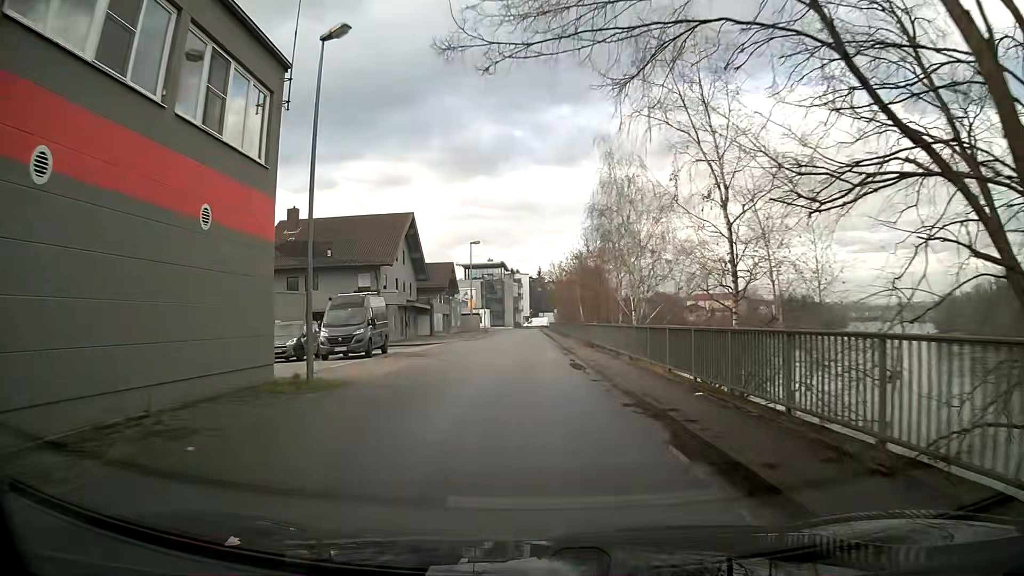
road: unclassified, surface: asphalt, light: Day
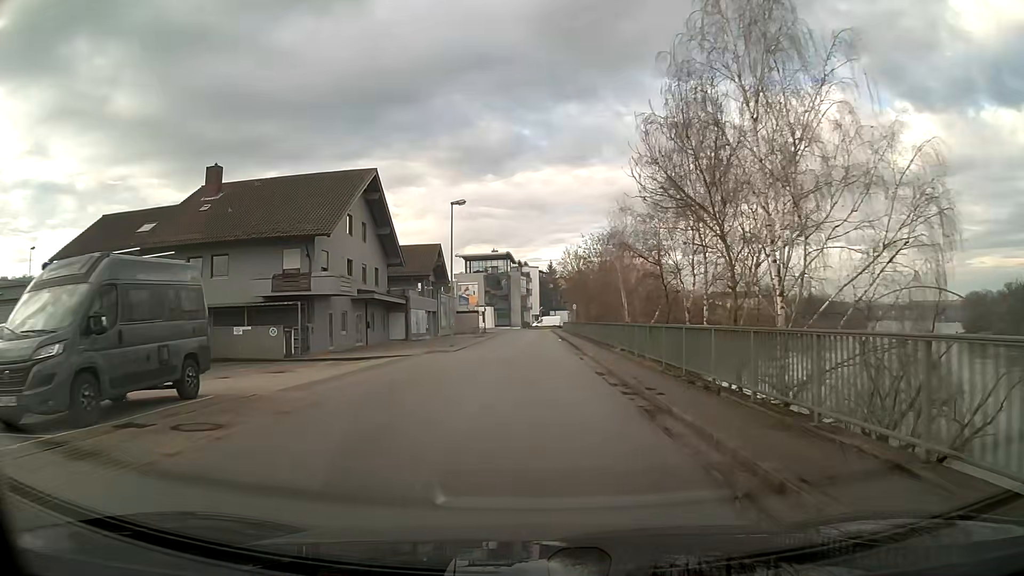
(-0.2, +18.8) m; -1°
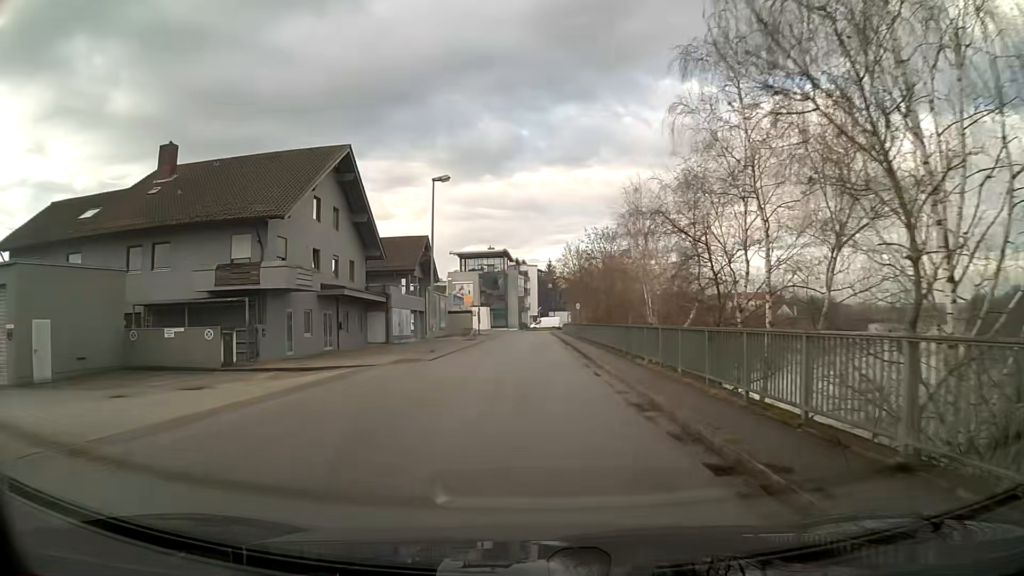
(0.0, +6.5) m; 0°
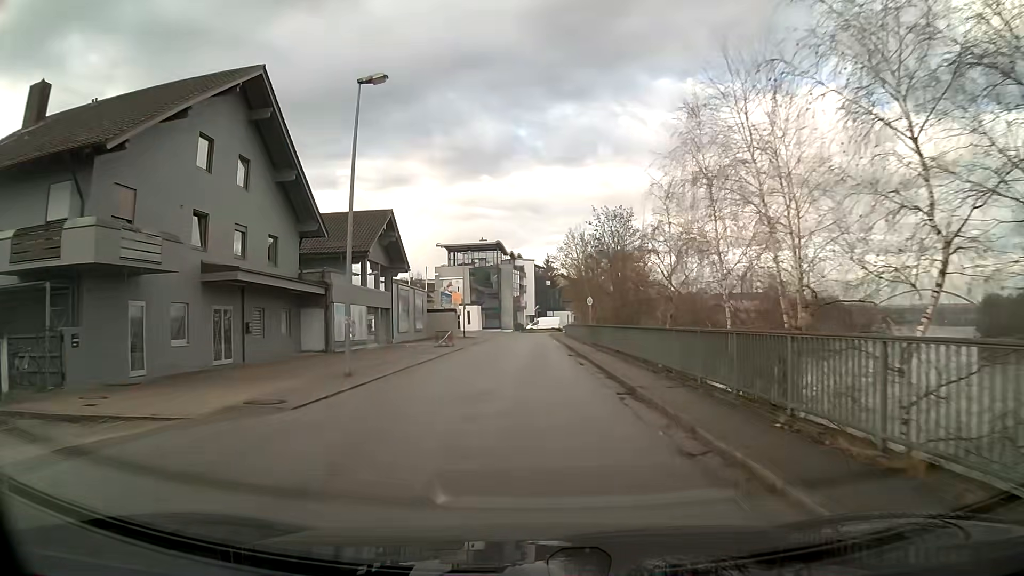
(0.0, +13.3) m; 0°
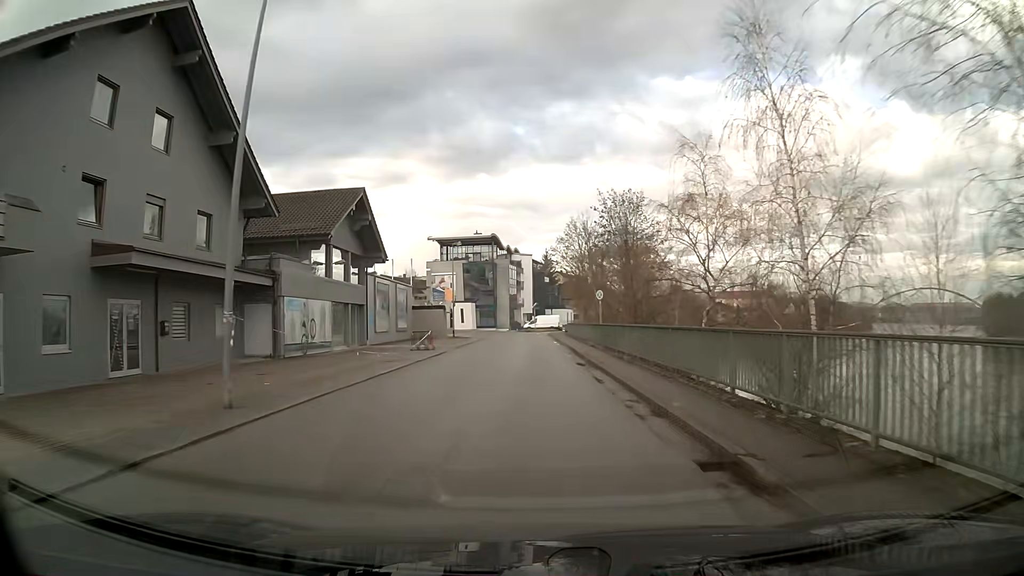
(0.0, +6.8) m; 0°
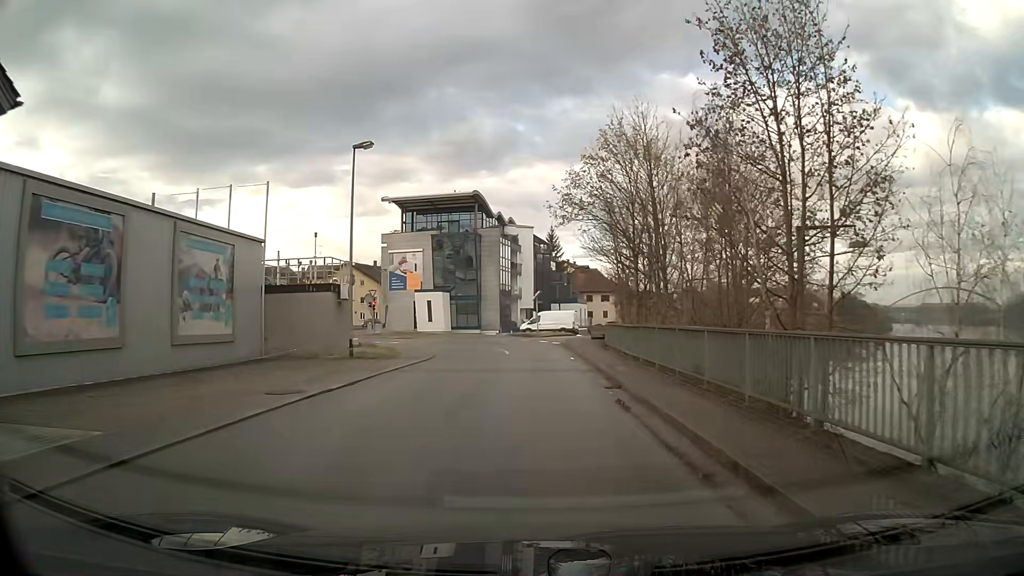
(0.0, +32.6) m; 0°
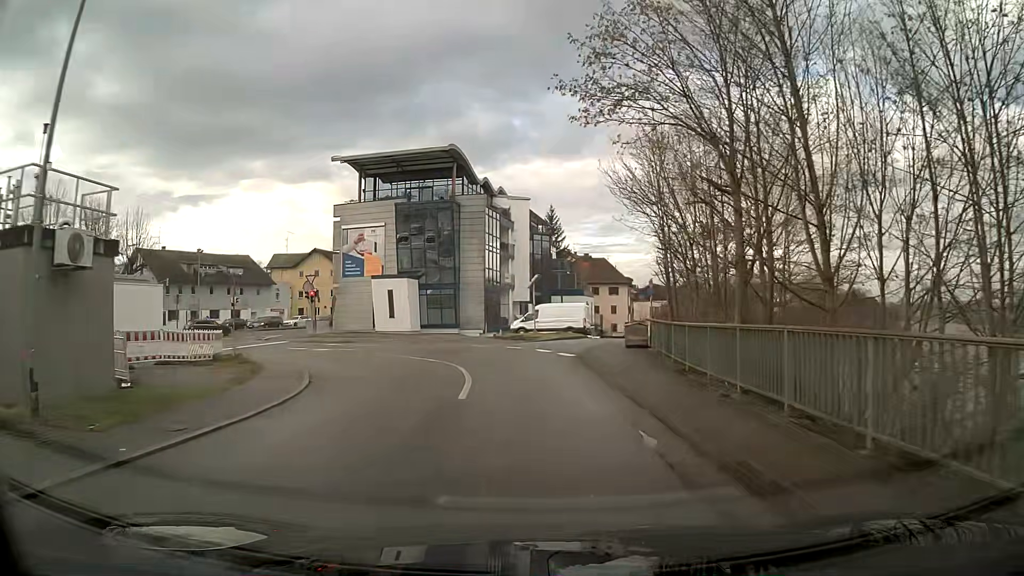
(0.0, +17.1) m; 0°
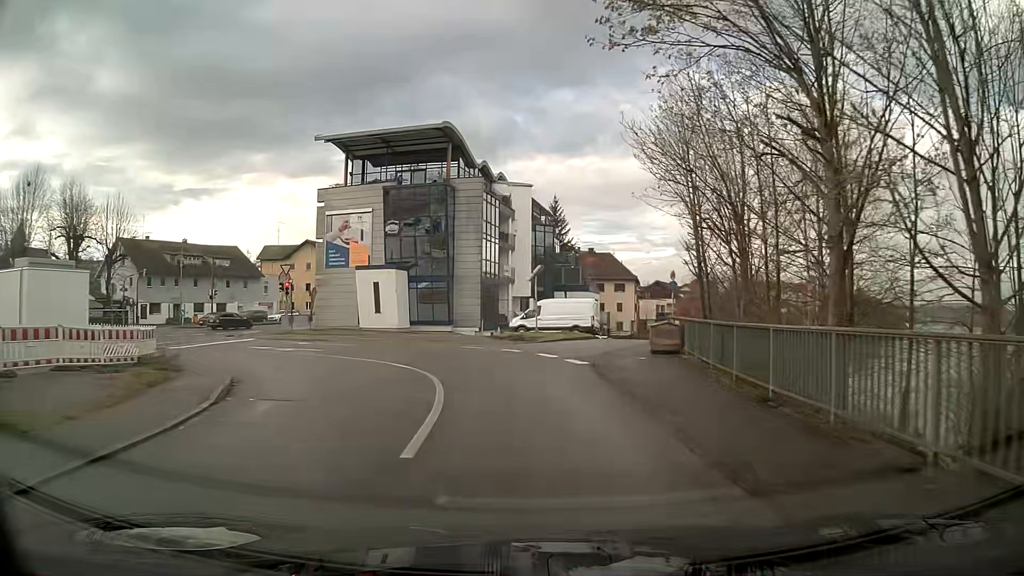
(0.0, +5.2) m; 0°
